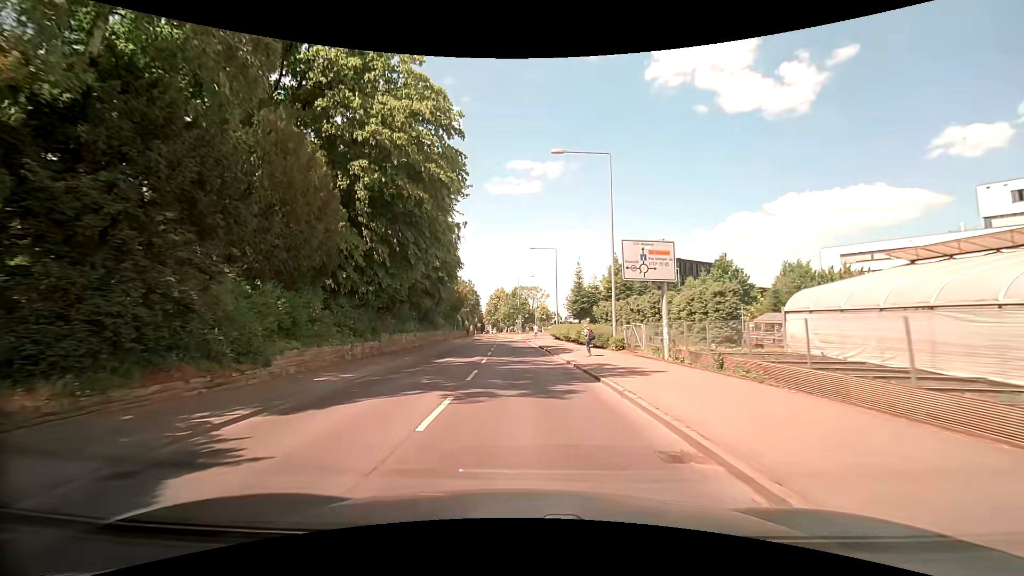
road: tertiary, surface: asphalt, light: Day
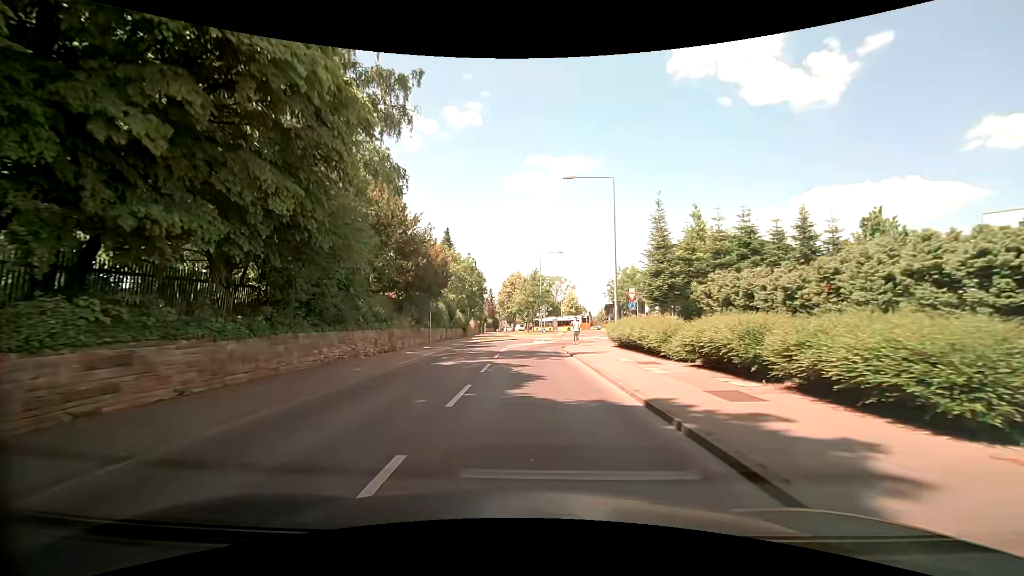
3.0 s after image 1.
(-0.6, +28.3) m; -2°
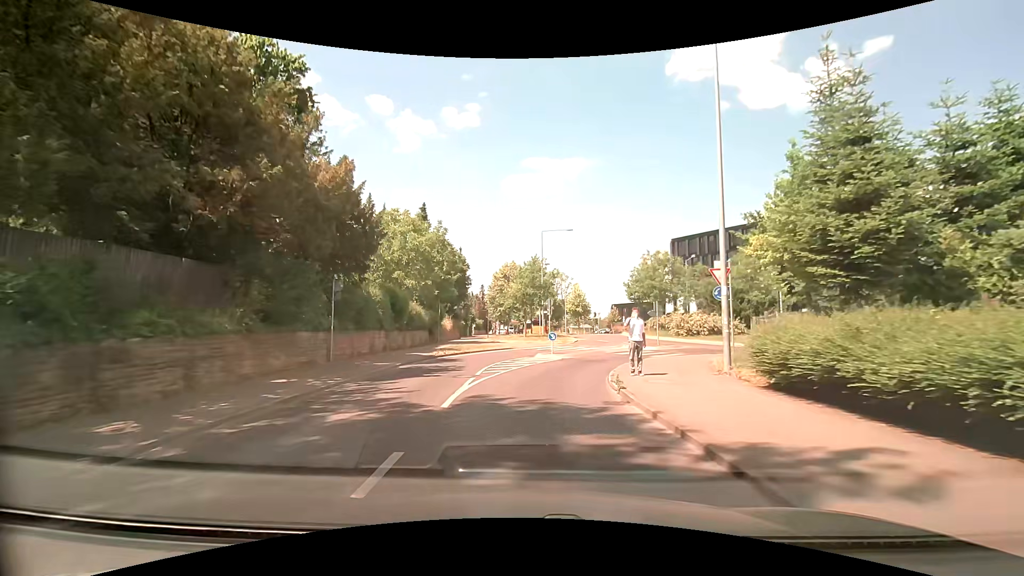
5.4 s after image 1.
(+0.1, +17.8) m; 0°
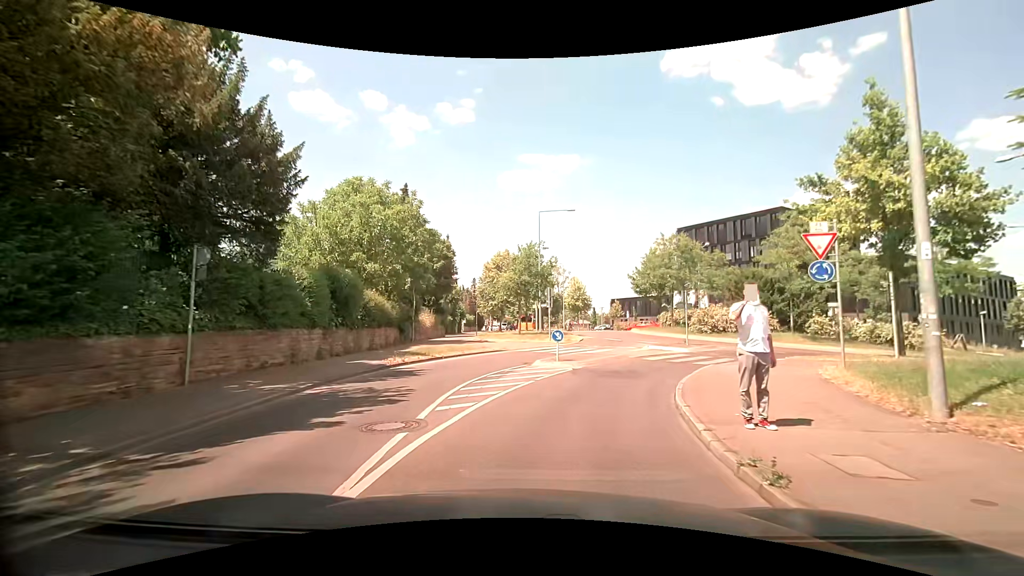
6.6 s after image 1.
(+0.1, +7.4) m; +1°
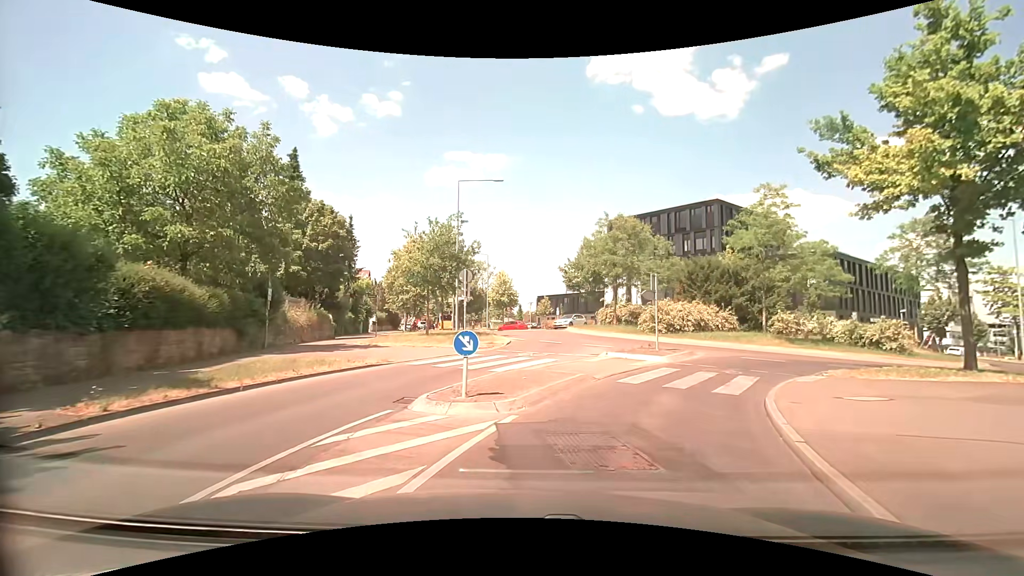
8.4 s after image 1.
(+0.5, +9.0) m; +9°
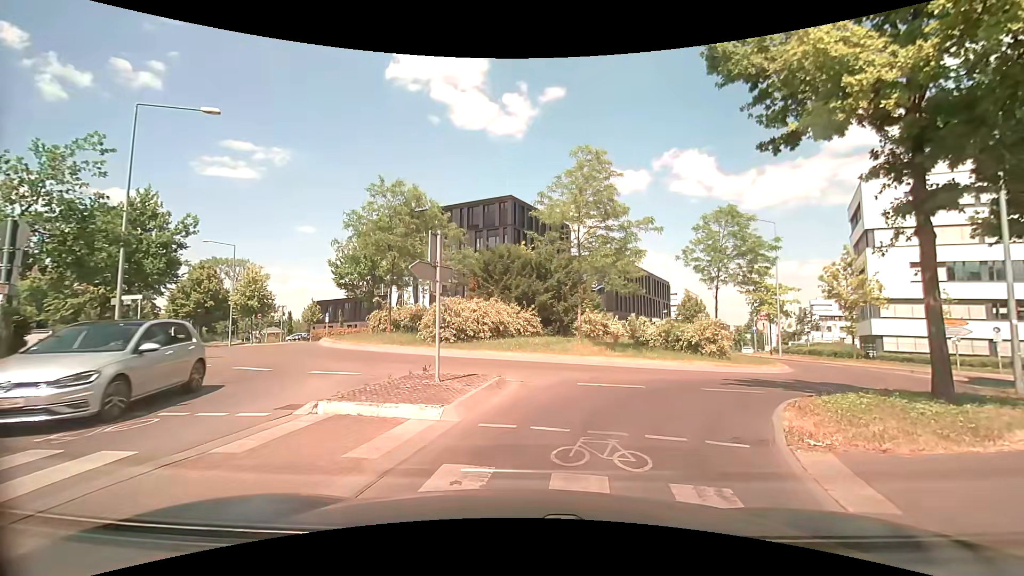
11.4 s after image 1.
(+2.0, +10.1) m; +25°
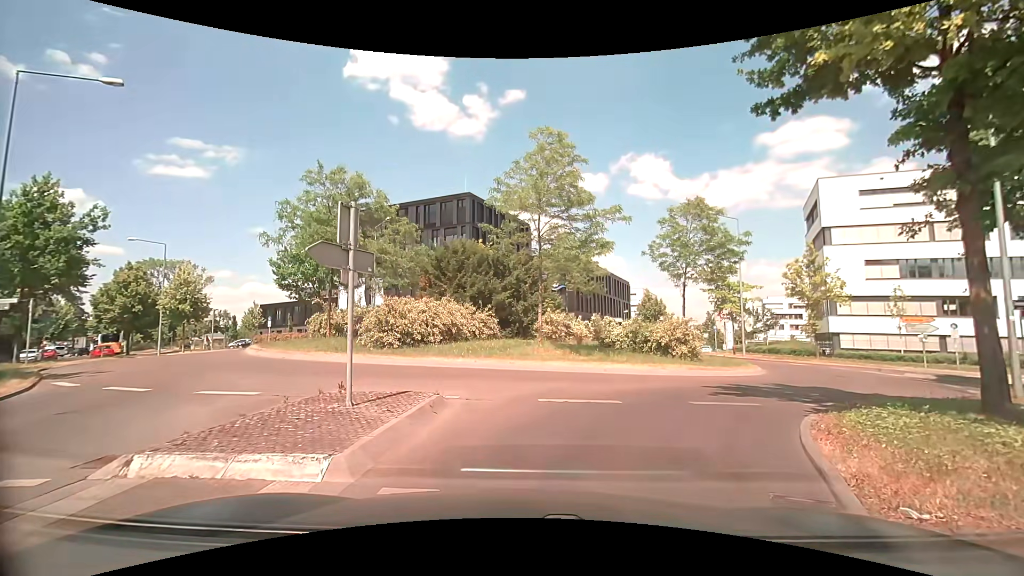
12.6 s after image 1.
(+0.1, +2.4) m; +3°
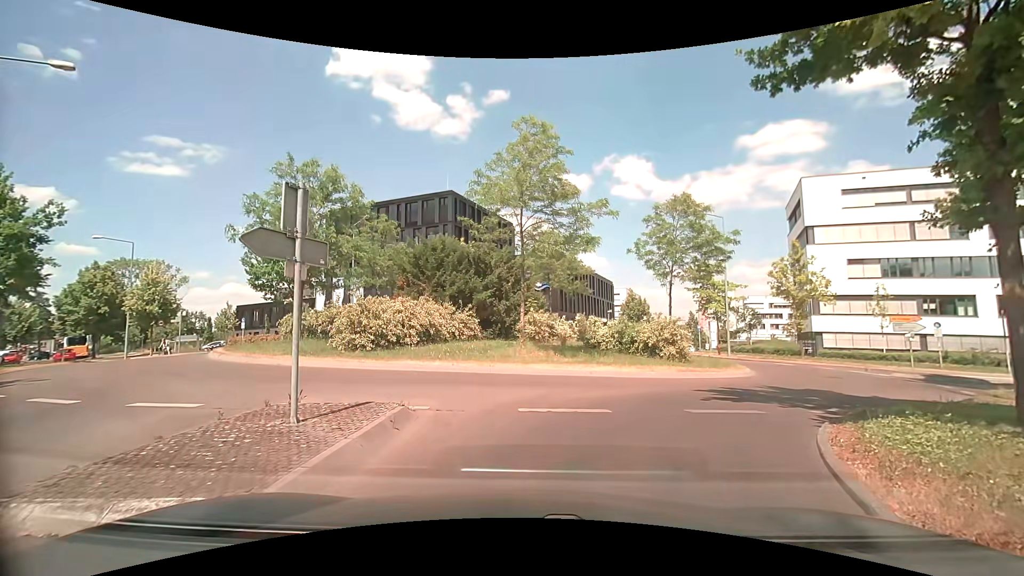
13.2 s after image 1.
(0.0, +1.0) m; +1°
